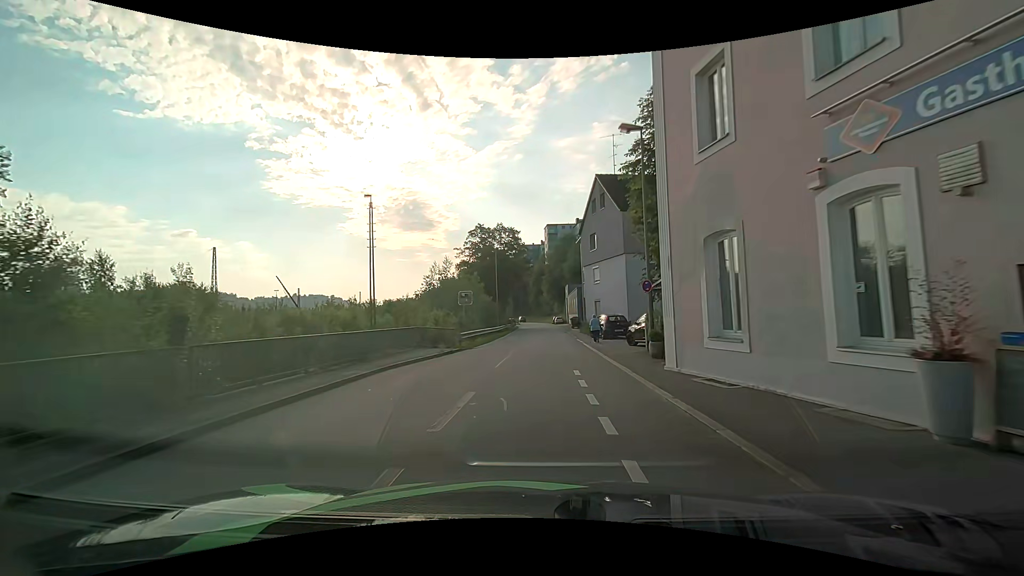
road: residential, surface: asphalt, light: Day
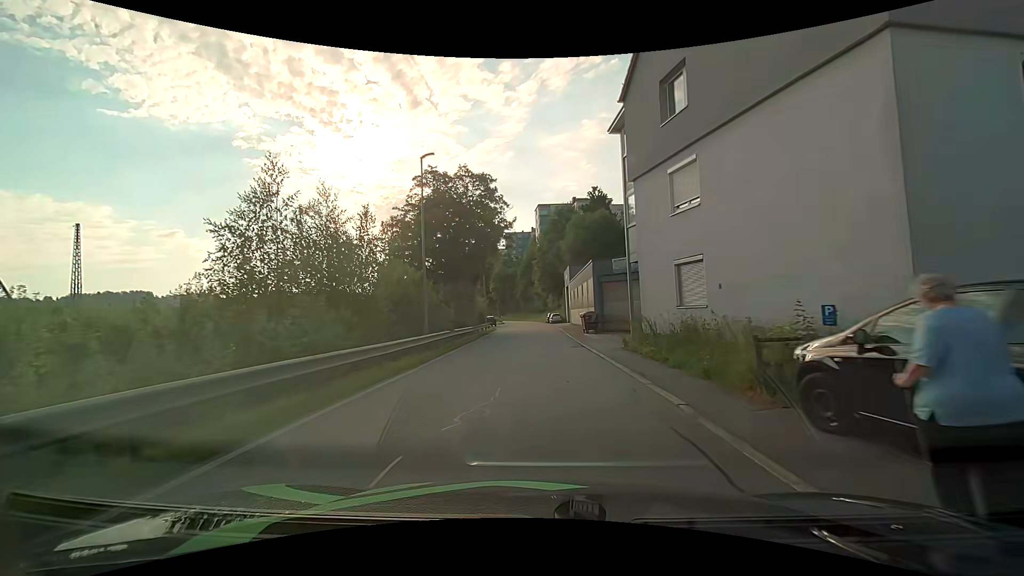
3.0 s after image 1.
(+0.1, +27.4) m; +1°
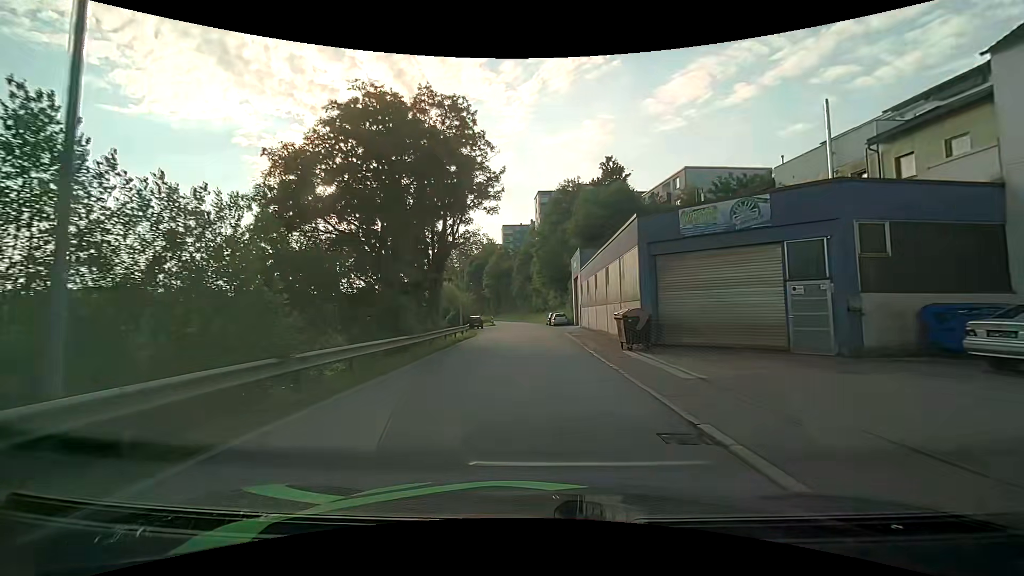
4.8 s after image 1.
(-0.2, +16.0) m; -1°
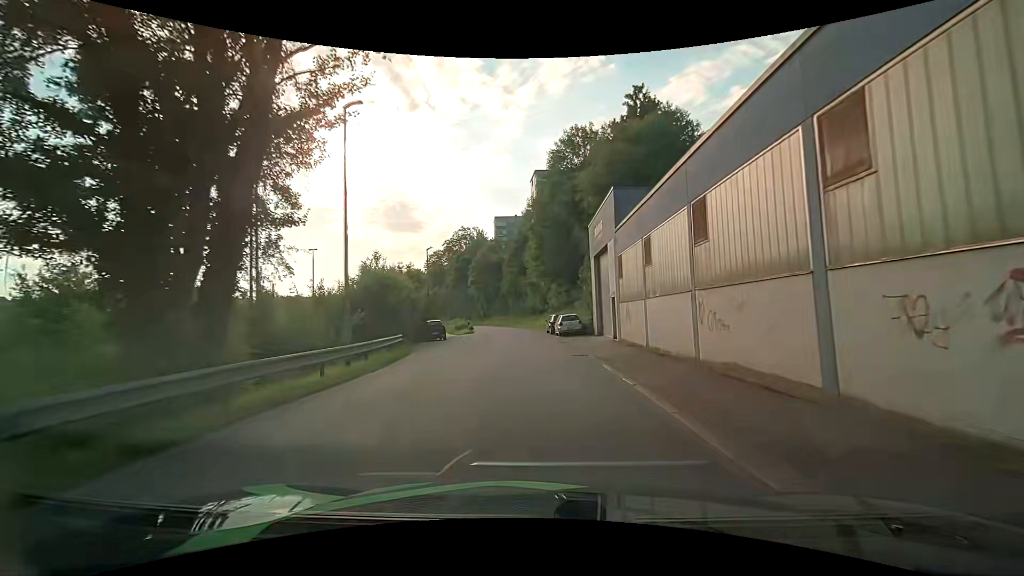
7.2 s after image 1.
(+0.5, +21.3) m; +2°
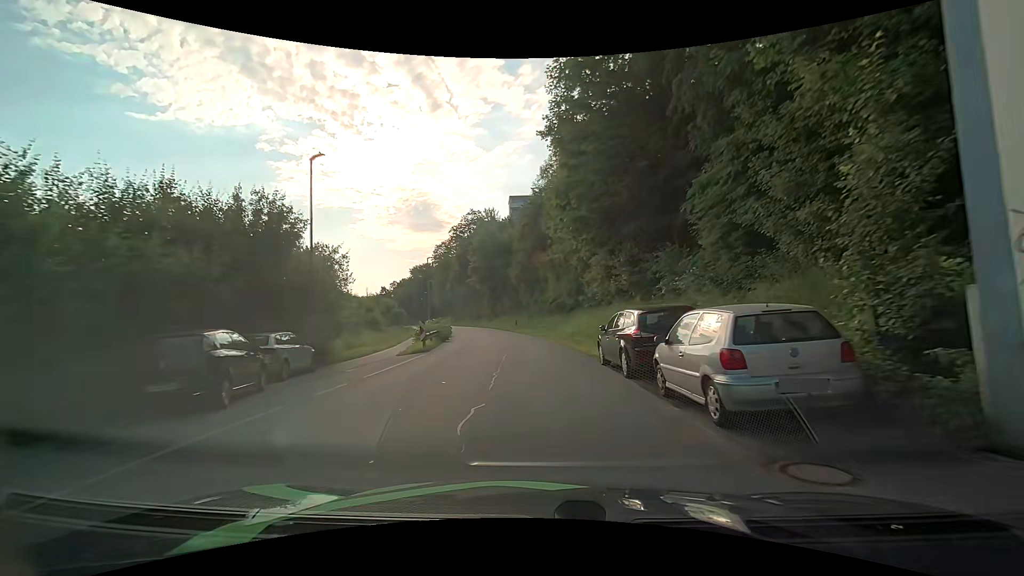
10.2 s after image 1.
(-0.3, +26.7) m; -2°
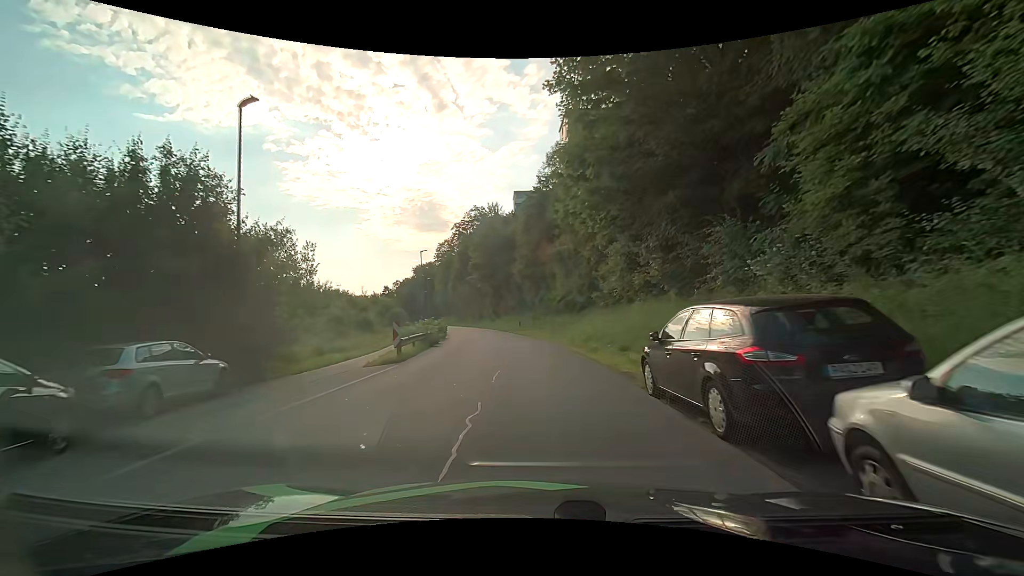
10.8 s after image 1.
(0.0, +5.2) m; -1°
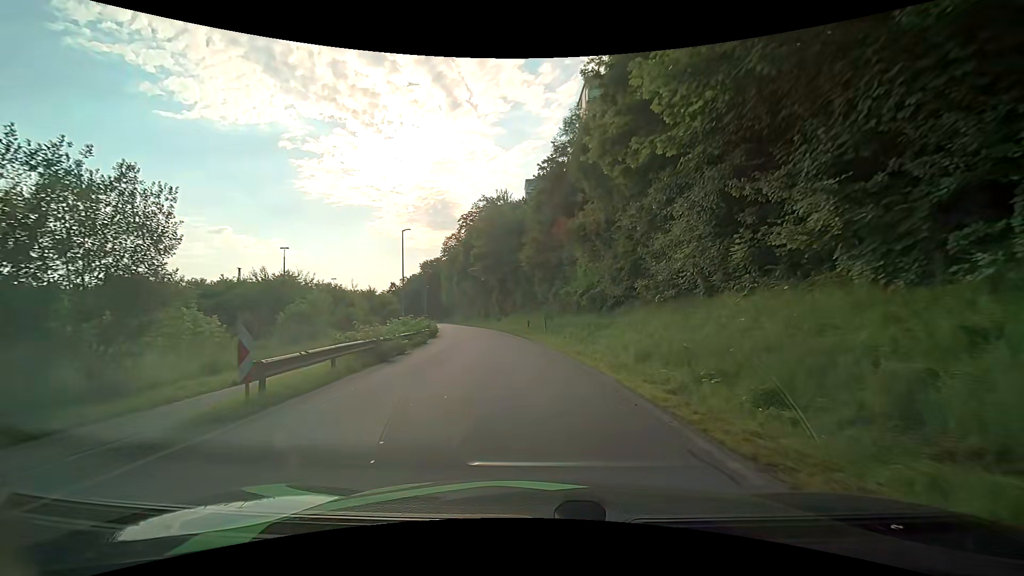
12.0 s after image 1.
(-0.2, +10.2) m; -2°
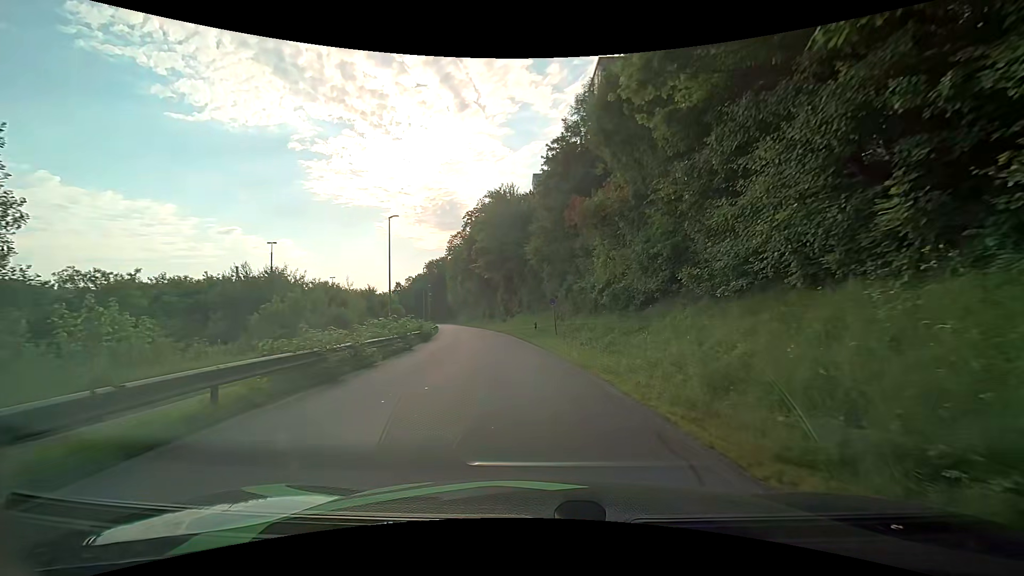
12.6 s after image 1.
(0.0, +5.1) m; 0°
(0, +10) (-1, +20) (-2, +30) (-3, +40) (-5, +50) (-7, +59) (-9, +69) (-11, +79) (-13, +89) (-15, +99) m
